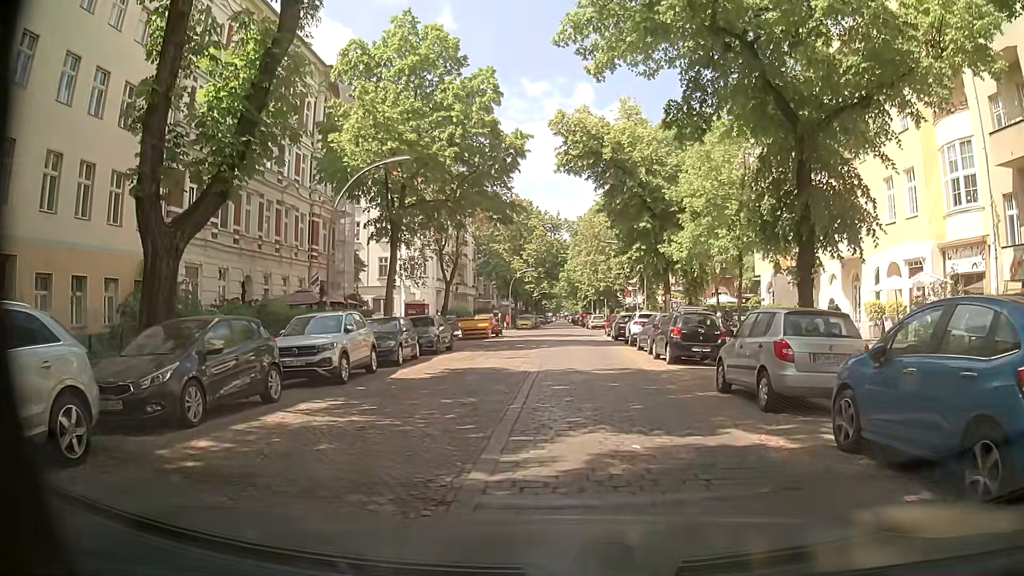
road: residential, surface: sett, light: Day
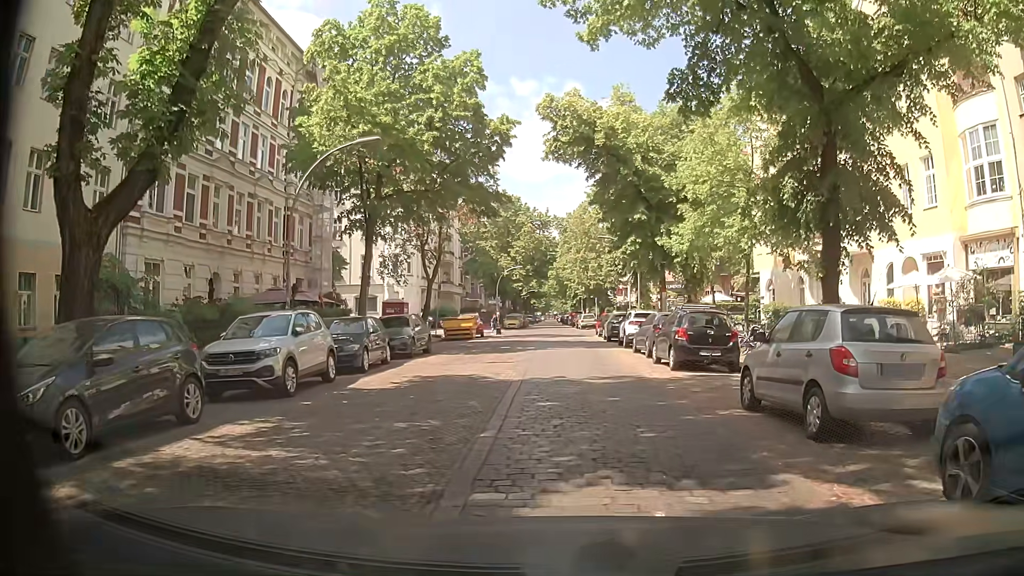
(-0.1, +2.4) m; -1°
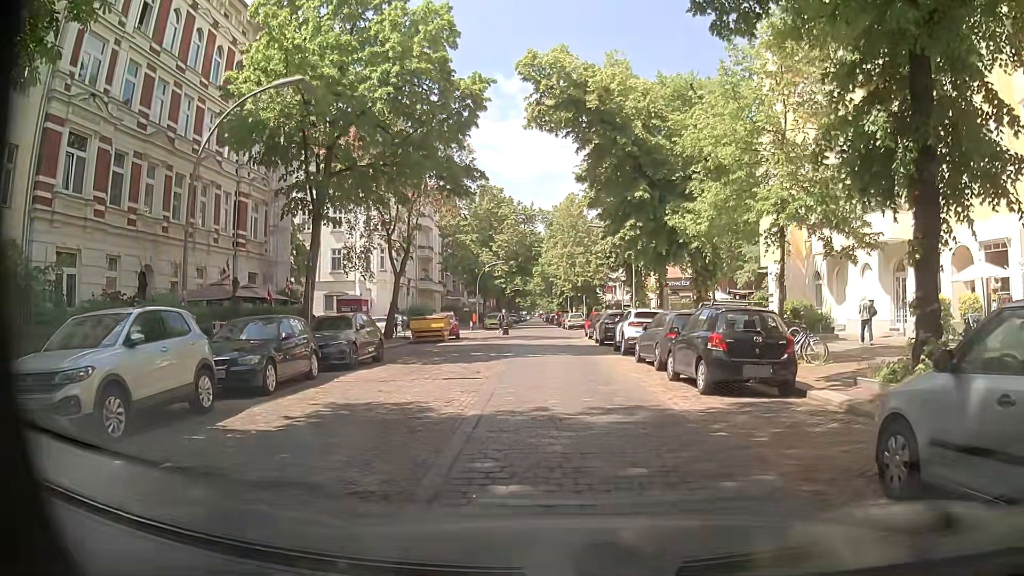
(0.0, +5.0) m; -1°
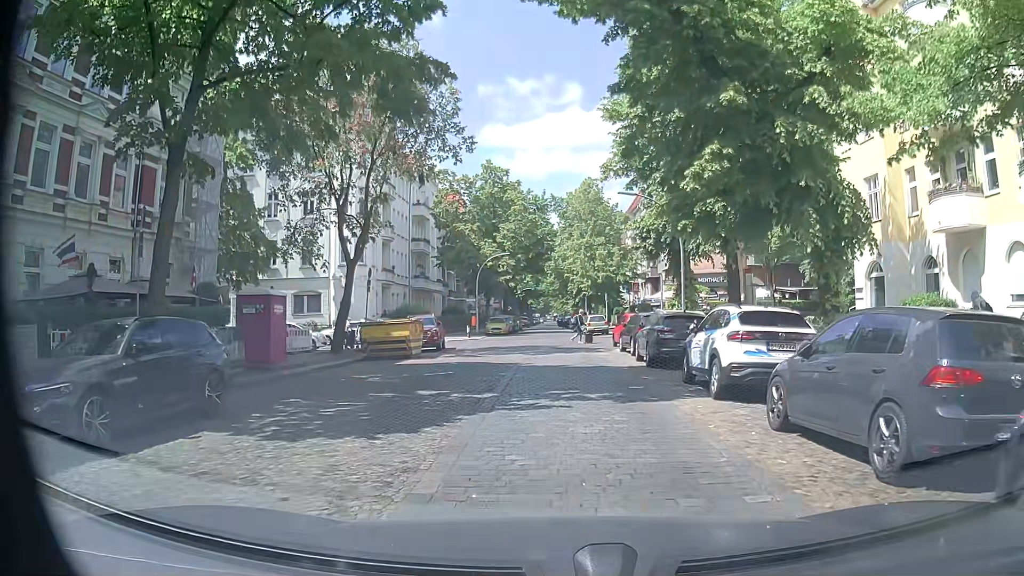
(+0.2, +11.0) m; 0°
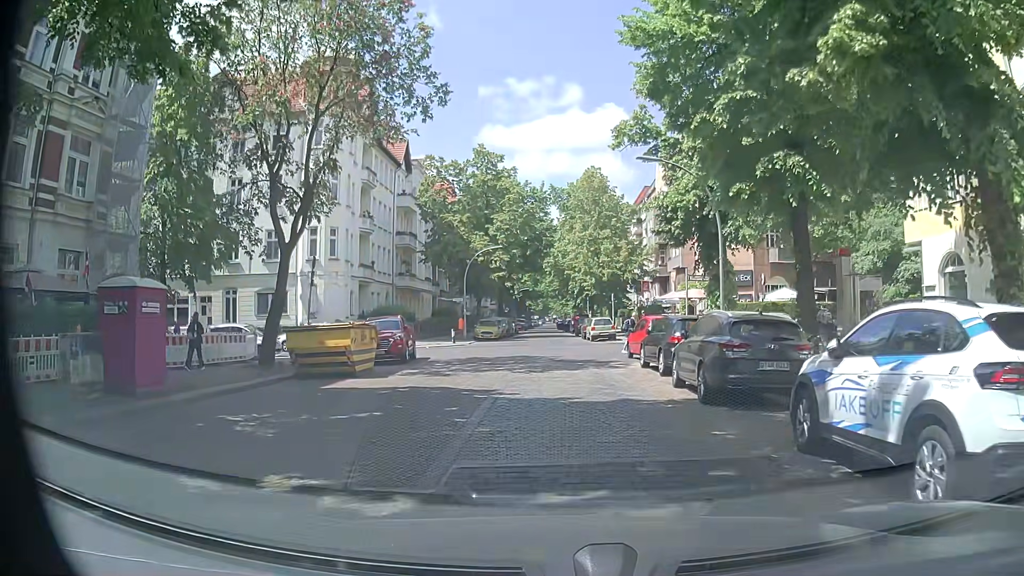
(0.0, +6.6) m; 0°
